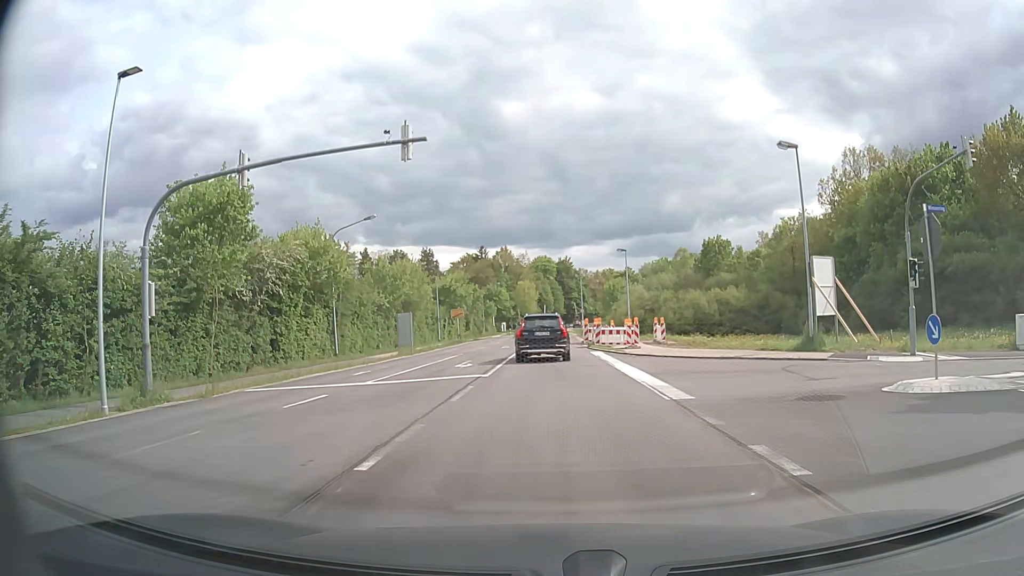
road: secondary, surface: asphalt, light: Day
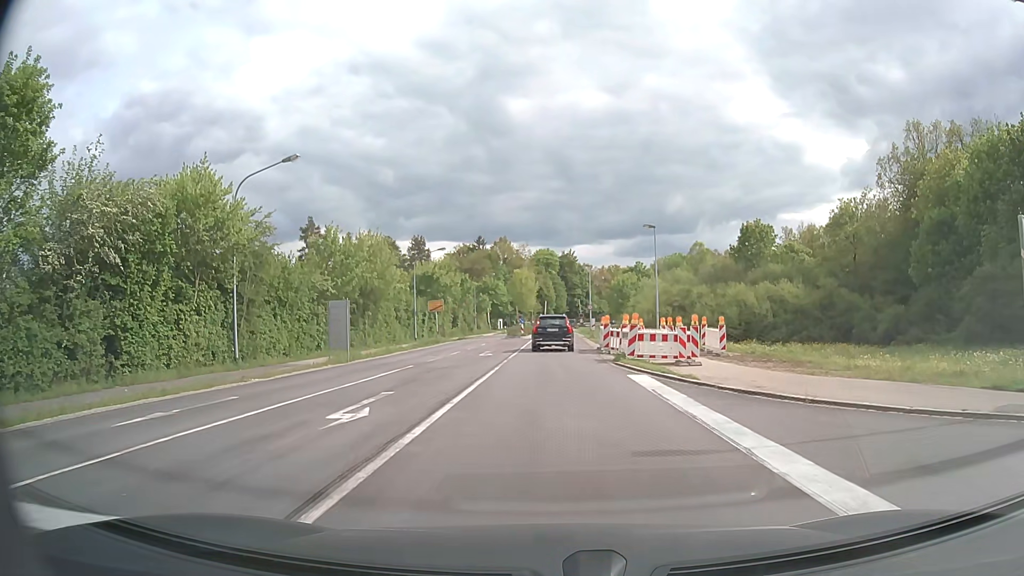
(-0.1, +14.8) m; -1°
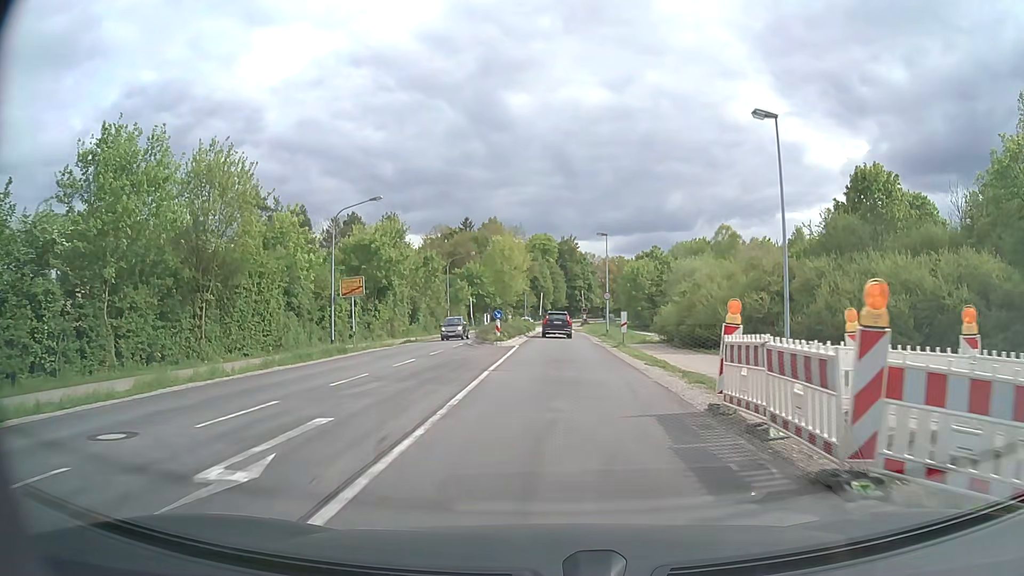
(+0.1, +24.8) m; +1°
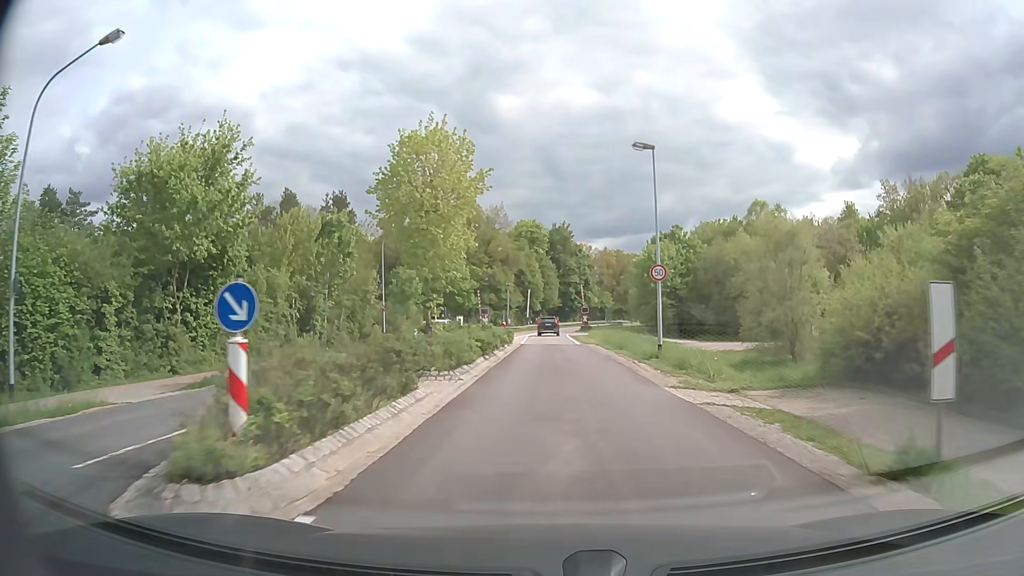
(+0.2, +26.9) m; +1°
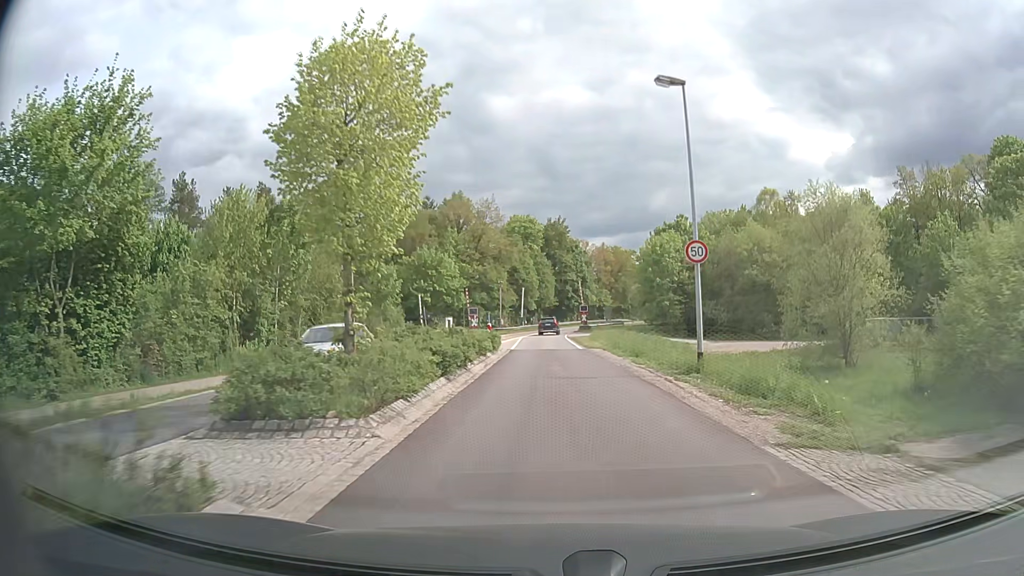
(0.0, +7.0) m; 0°
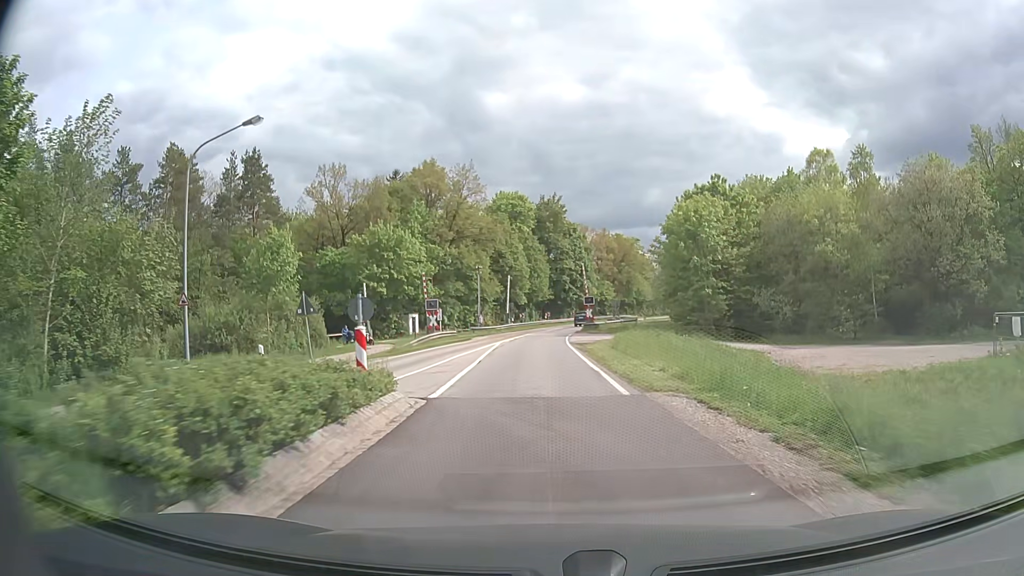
(+0.1, +20.7) m; 0°
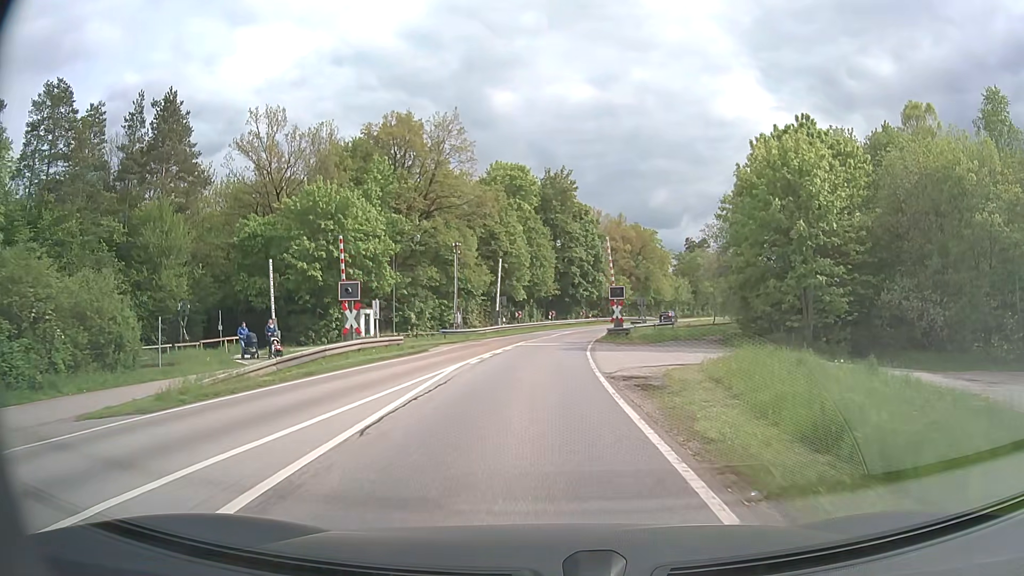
(-0.1, +20.3) m; 0°
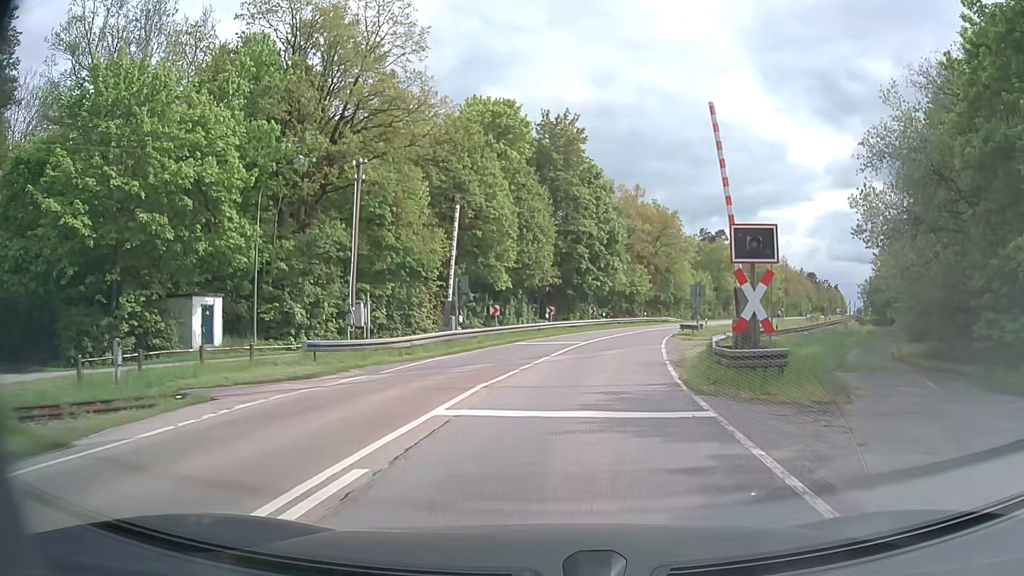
(-0.1, +25.4) m; 0°
